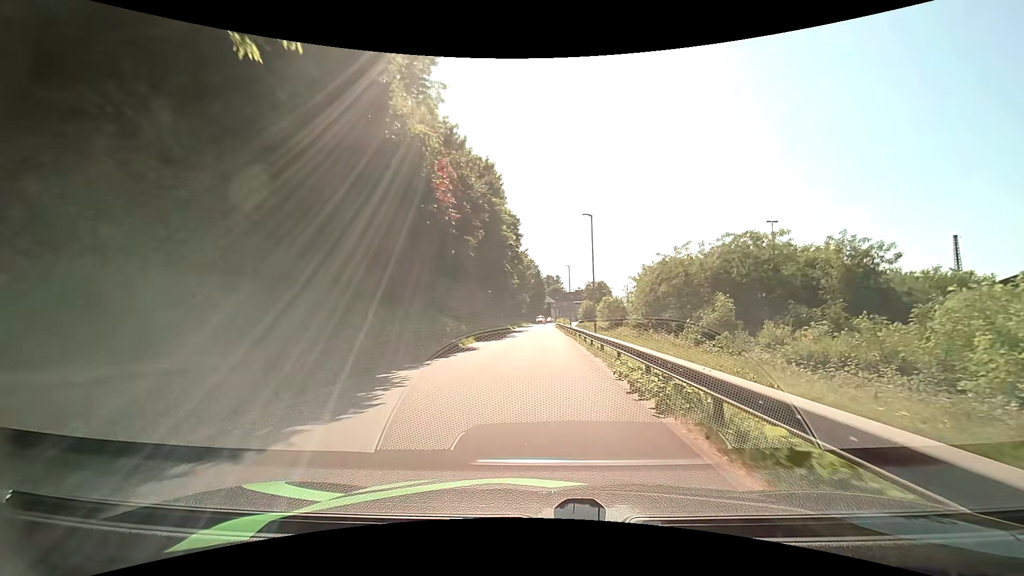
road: residential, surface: asphalt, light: Day
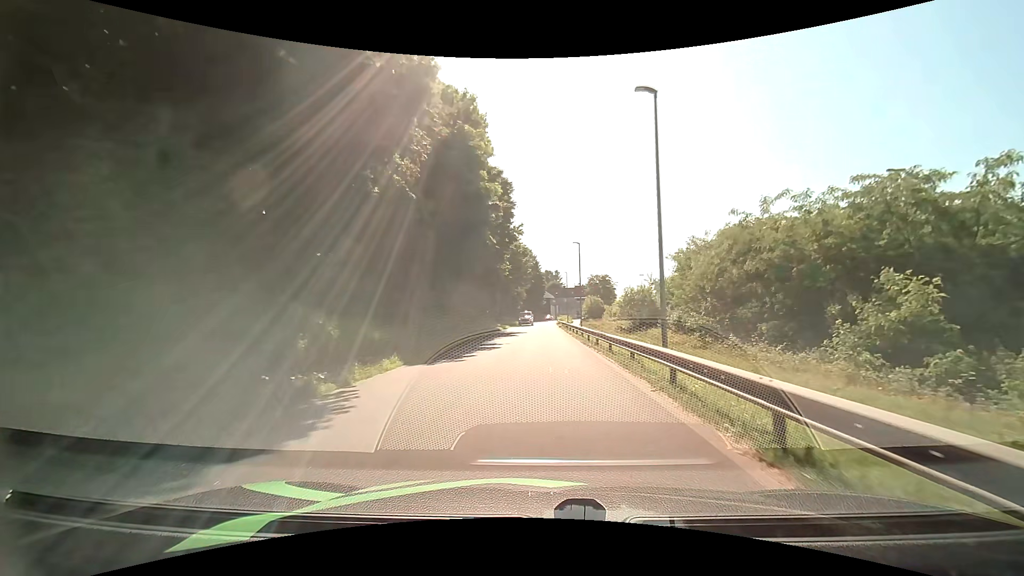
(-0.1, +17.2) m; 0°
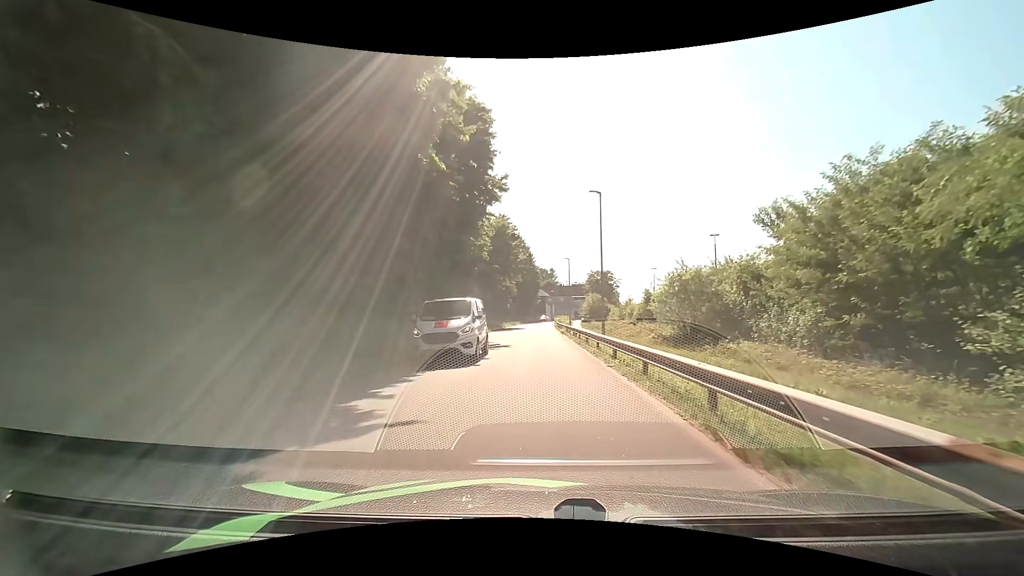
(+0.2, +18.6) m; +1°
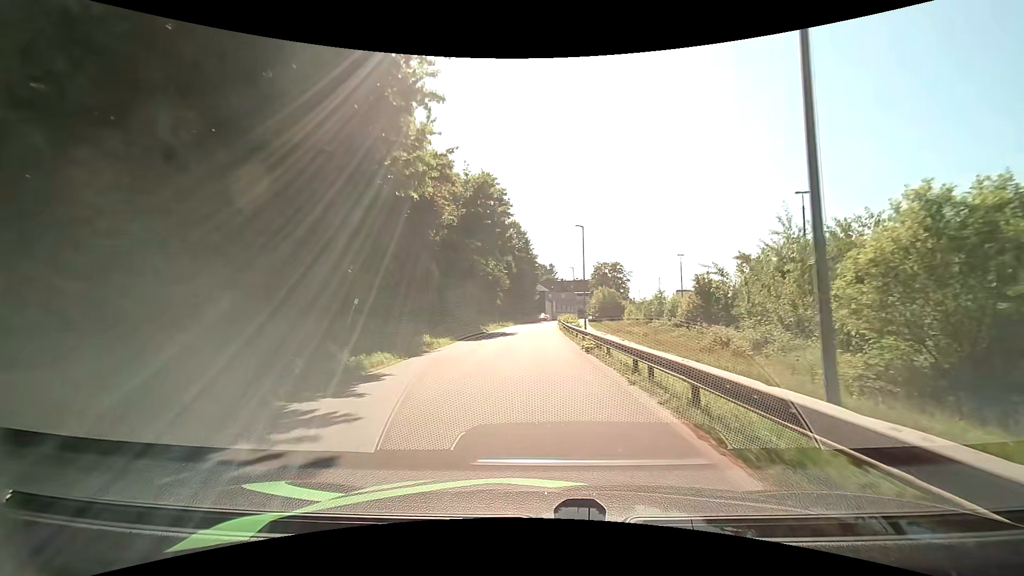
(+0.1, +19.9) m; +1°
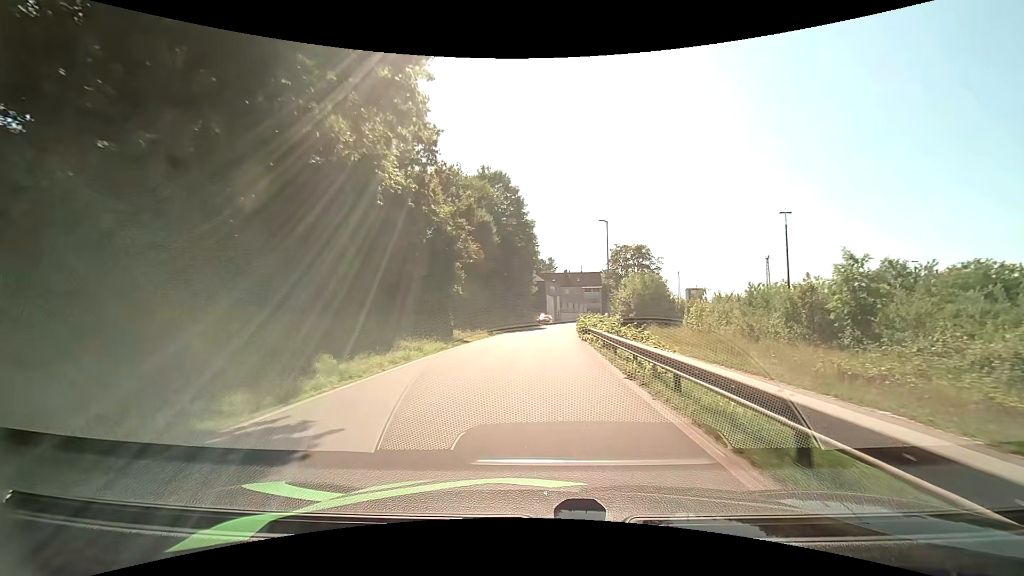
(-0.2, +34.3) m; 0°
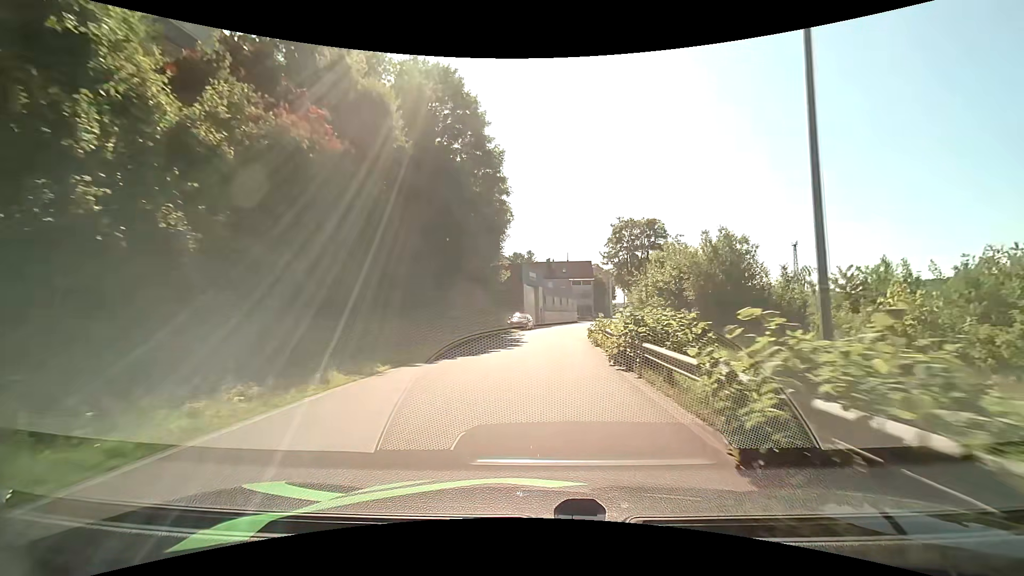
(+0.5, +27.2) m; +2°
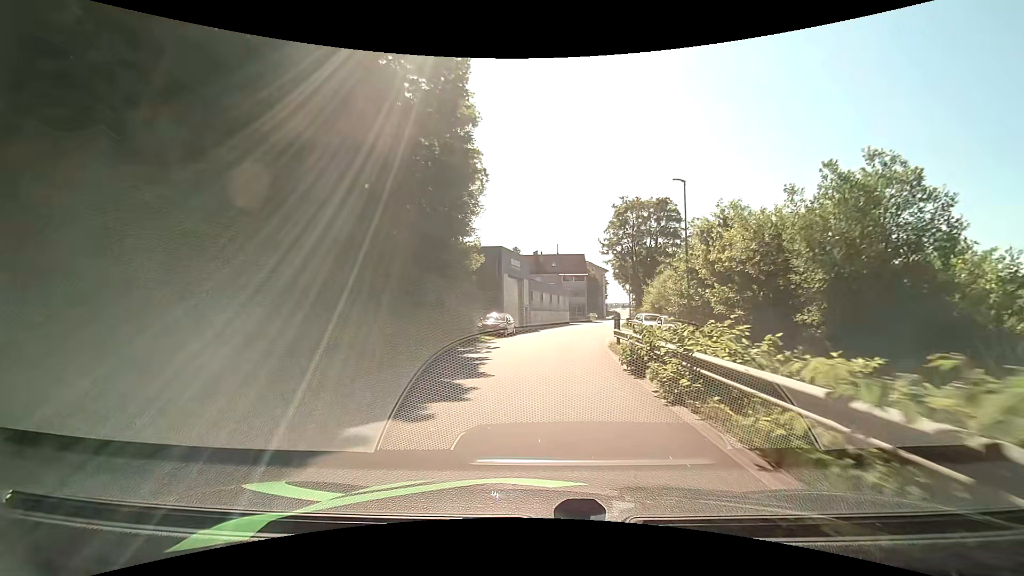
(+0.2, +13.4) m; +2°
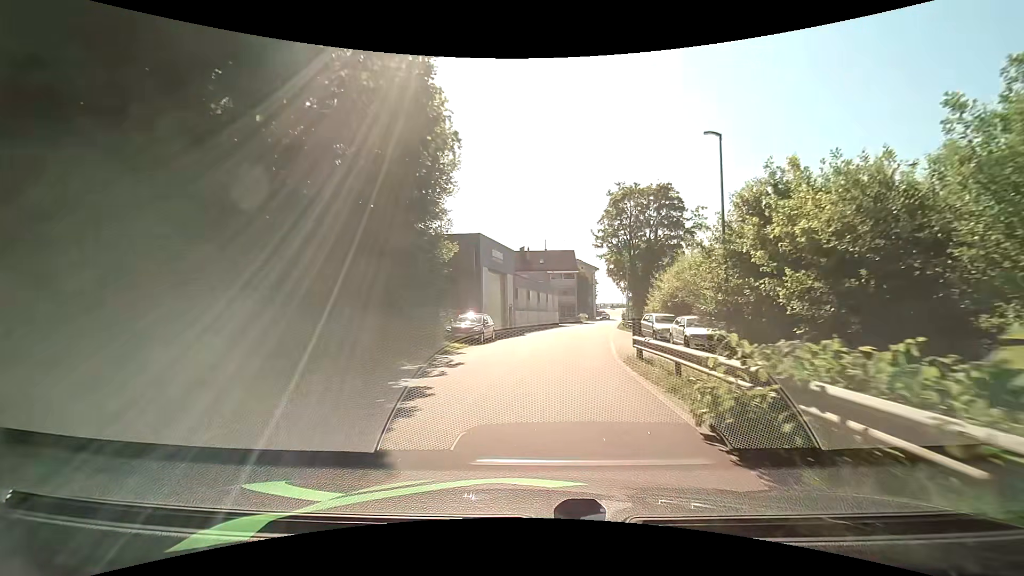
(0.0, +6.6) m; +1°
